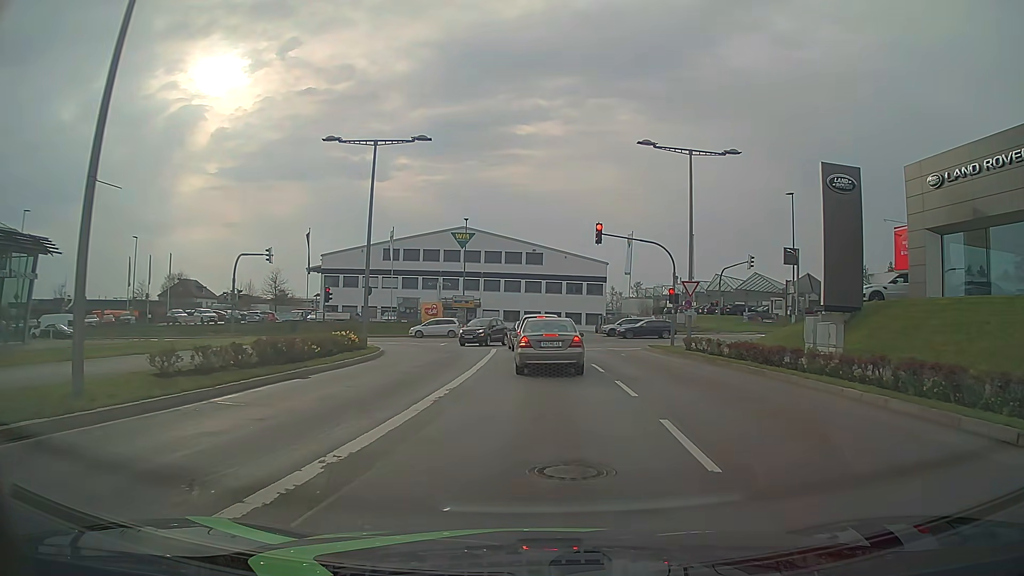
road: secondary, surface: asphalt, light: Day
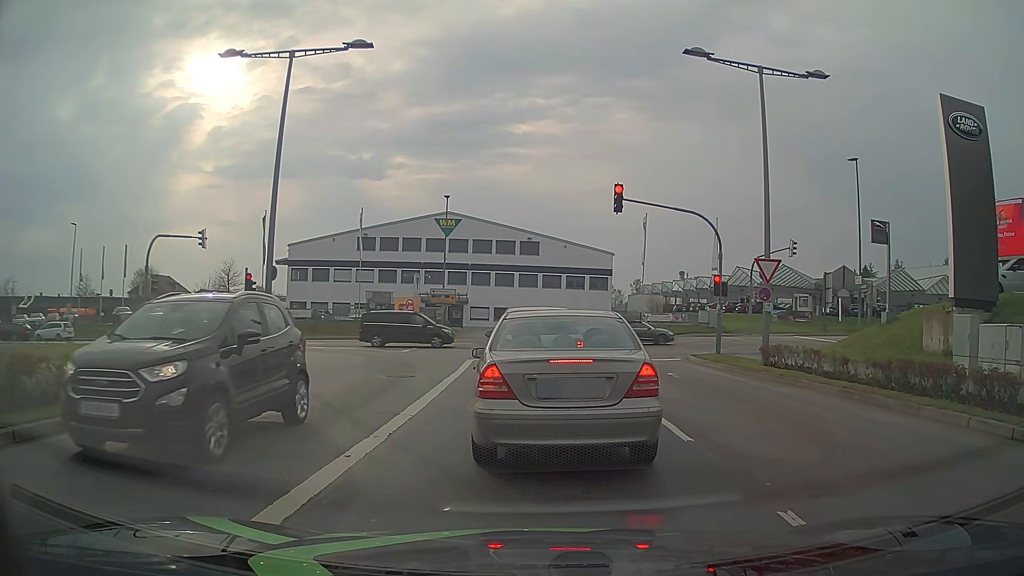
(0.0, +10.0) m; -1°
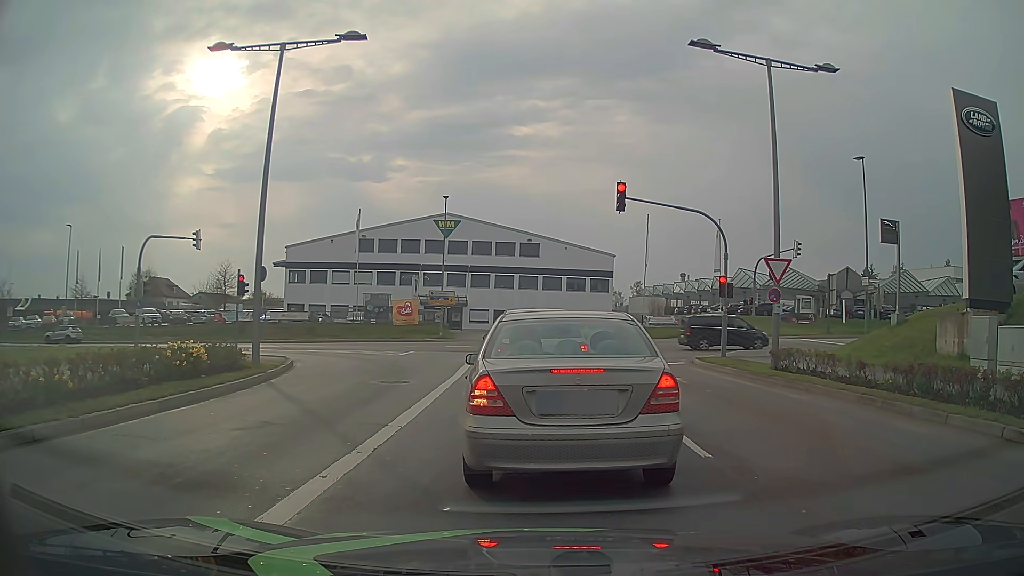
(0.0, +0.7) m; 0°
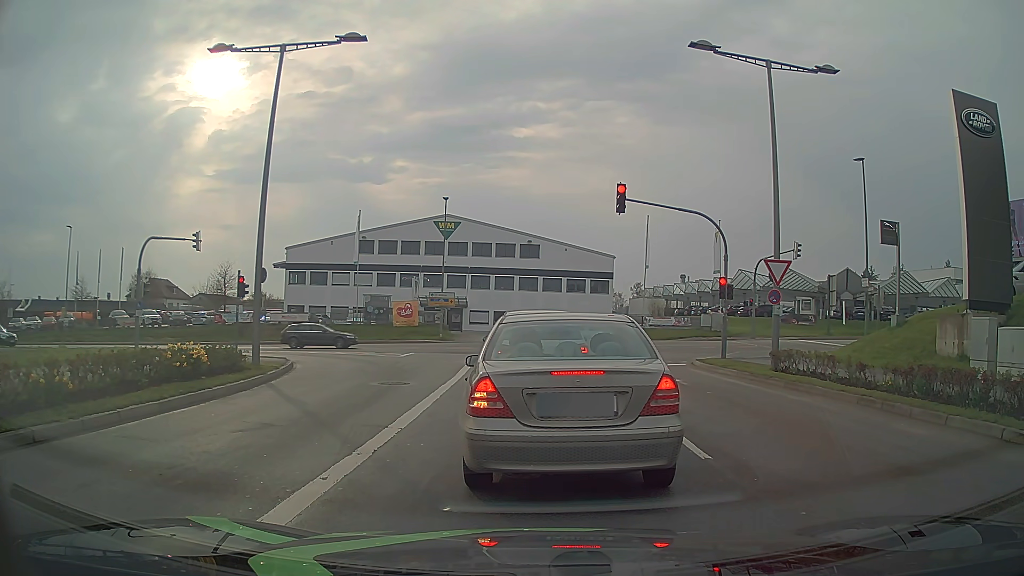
(0.0, +0.1) m; 0°
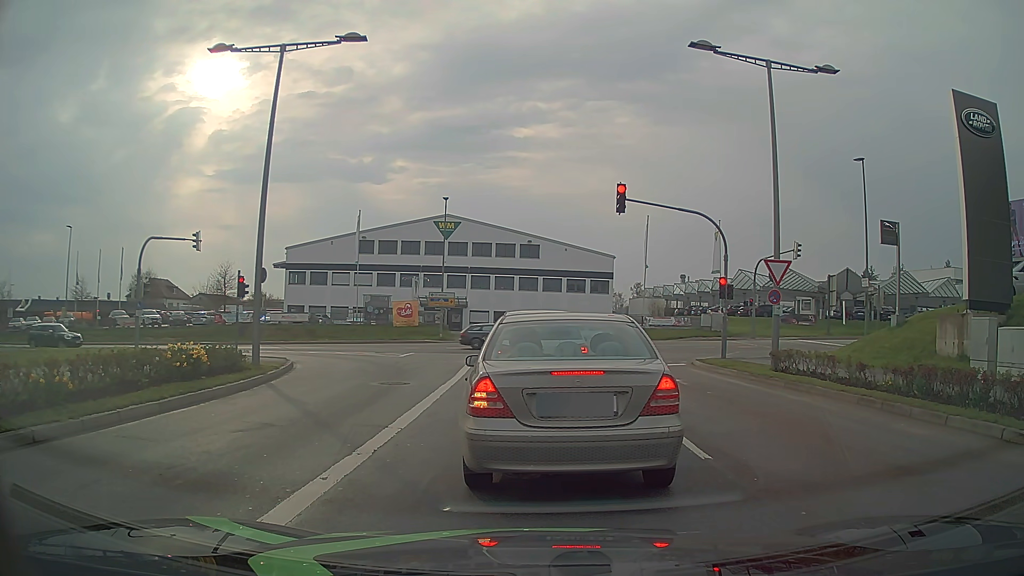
(0.0, 0.0) m; 0°
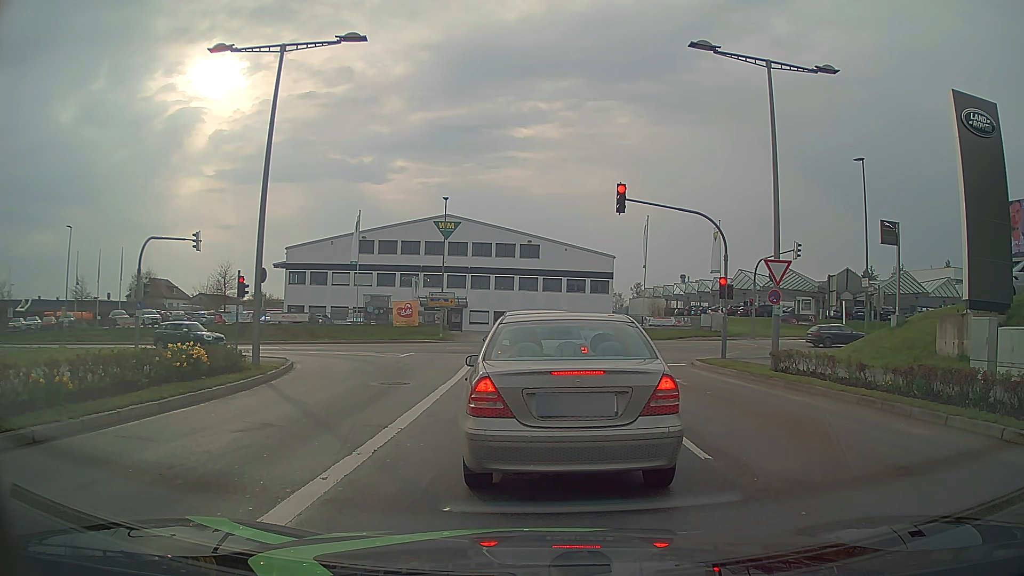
(0.0, 0.0) m; 0°
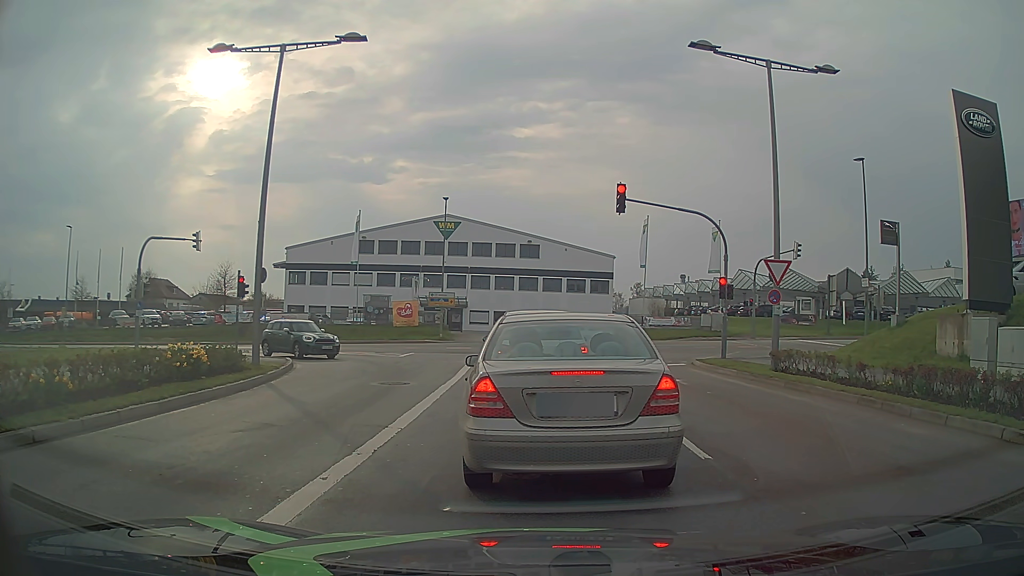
(0.0, 0.0) m; 0°
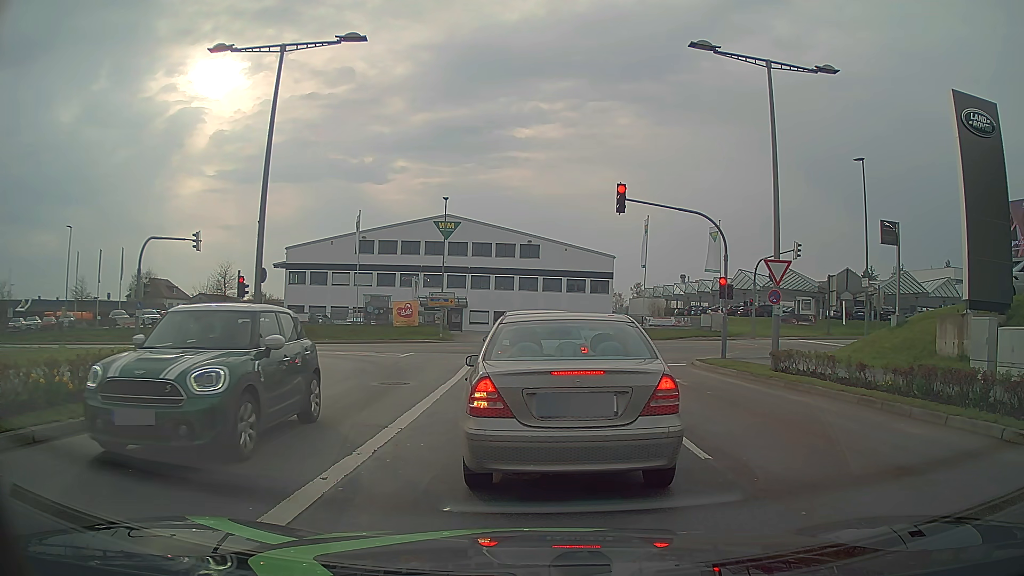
(0.0, 0.0) m; 0°
(0, +10) (0, +20) (-1, +30) (-5, +39) (-14, +44) (-23, +47) (-33, +47) (-43, +47) (-53, +47) (-63, +47) m
